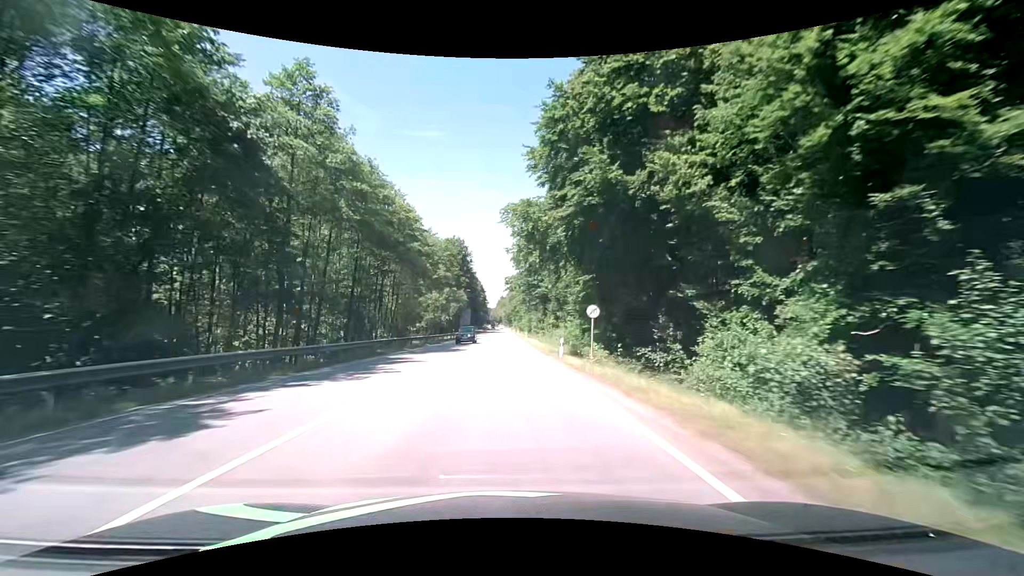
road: secondary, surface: asphalt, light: Day
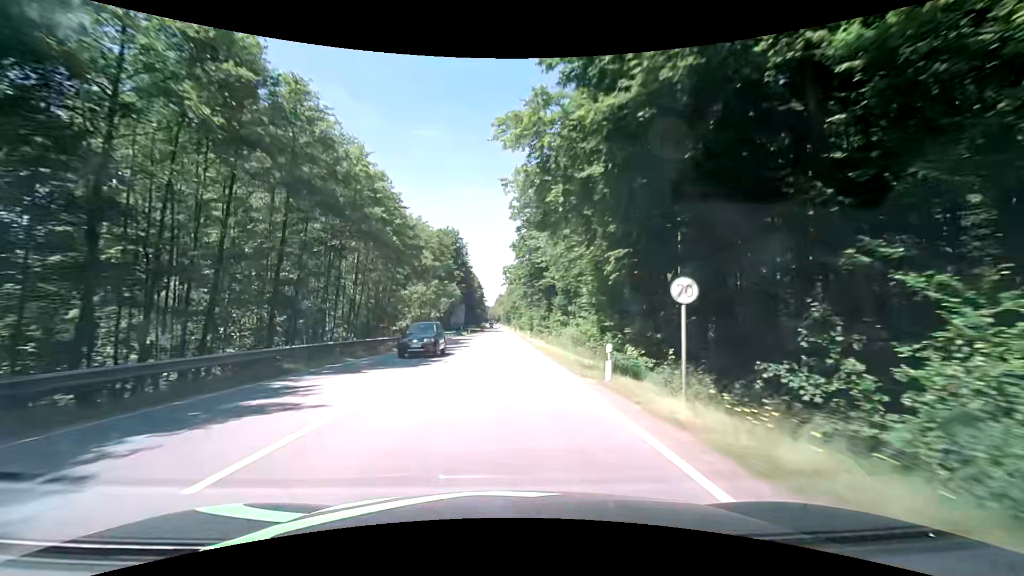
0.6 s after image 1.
(+0.1, +12.6) m; +1°
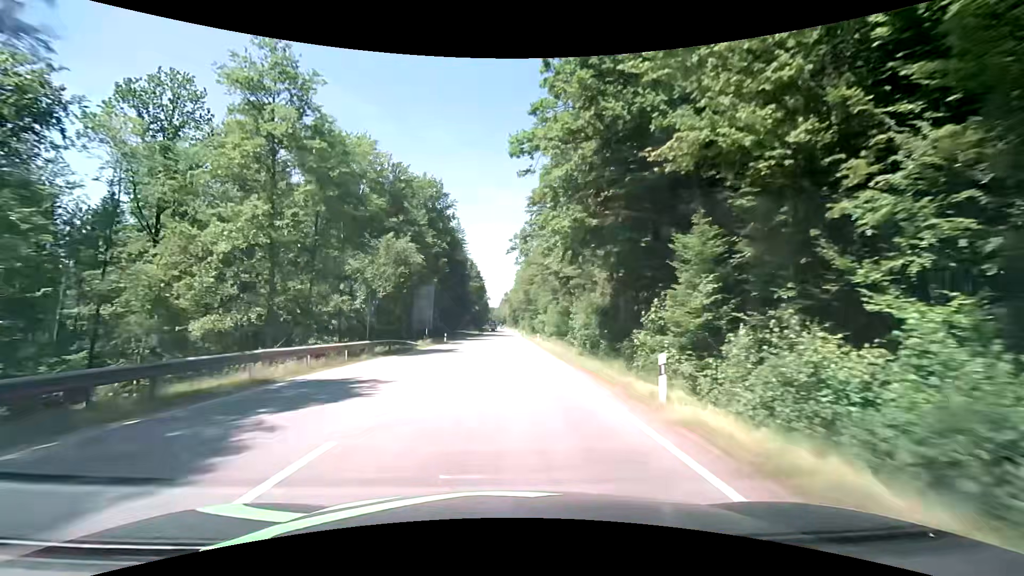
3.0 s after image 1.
(-0.5, +50.3) m; -1°
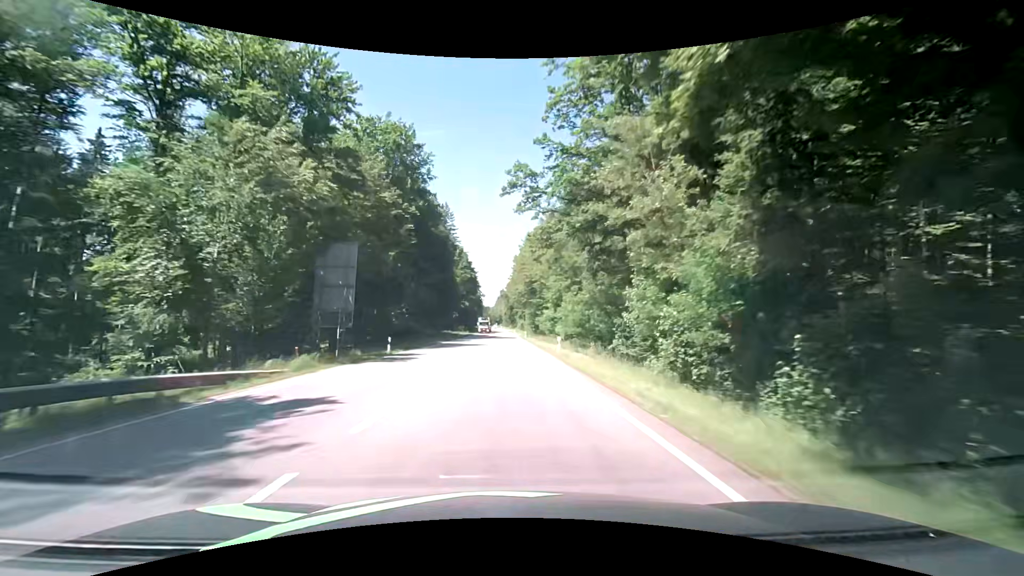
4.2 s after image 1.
(+0.1, +25.2) m; 0°
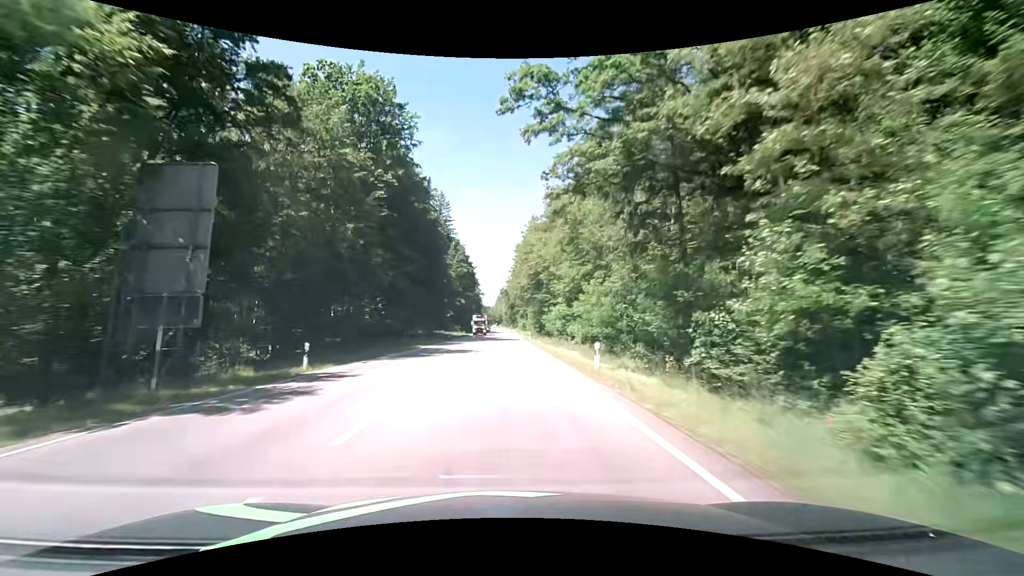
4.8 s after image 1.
(0.0, +12.7) m; 0°
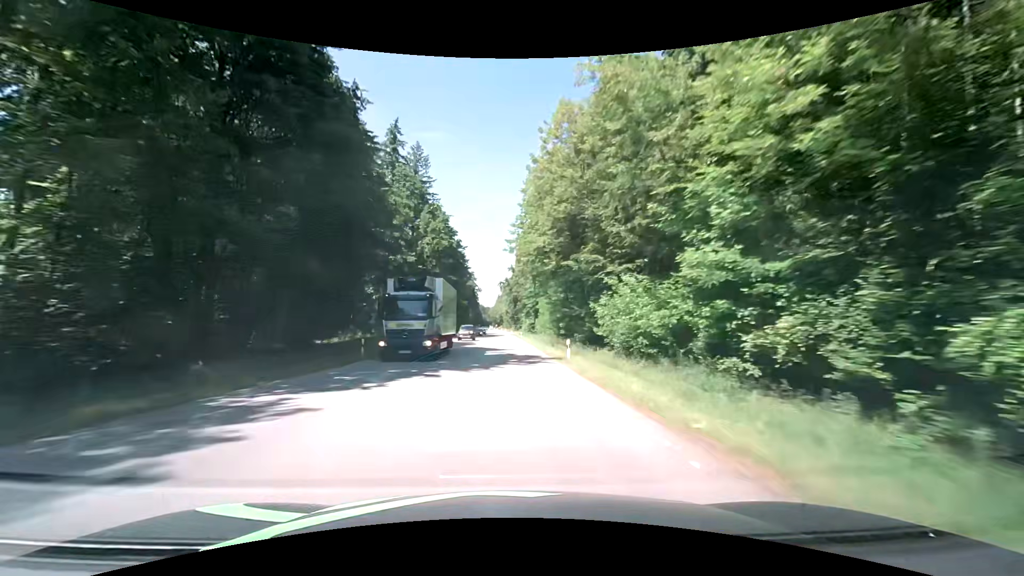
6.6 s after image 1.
(+0.2, +39.3) m; +1°
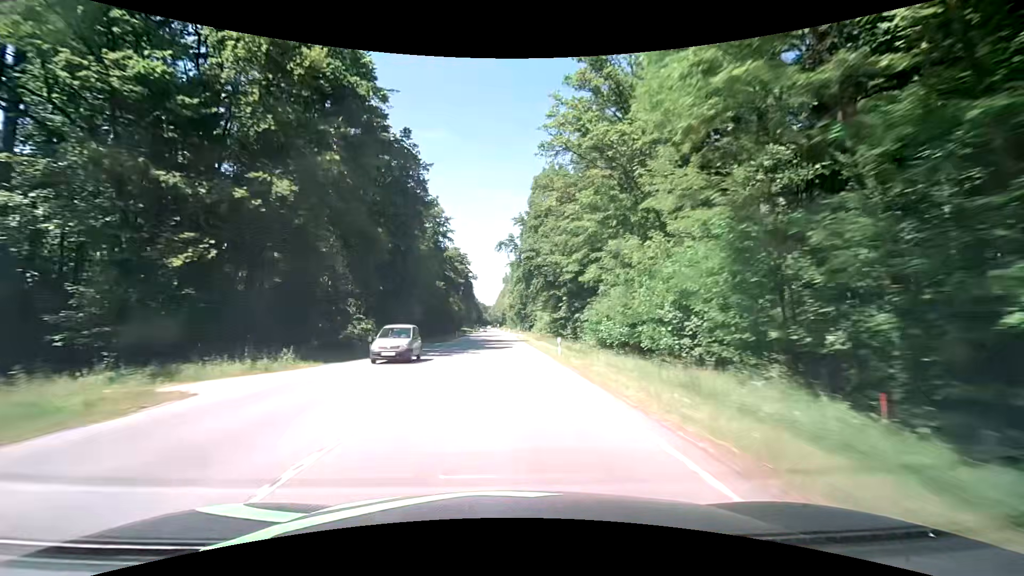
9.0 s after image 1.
(-0.6, +54.9) m; -1°
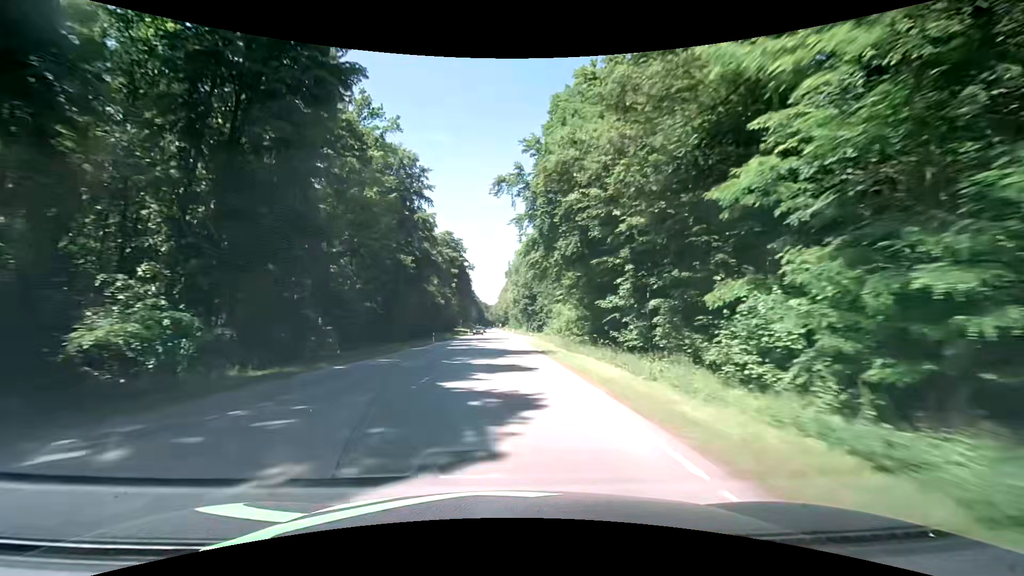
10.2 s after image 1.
(0.0, +28.0) m; 0°
(0, +10) (0, +20) (0, +30) (-1, +40) (-1, +50) (-1, +60) (-1, +70) (-2, +80) (-2, +90) (-2, +100) m
